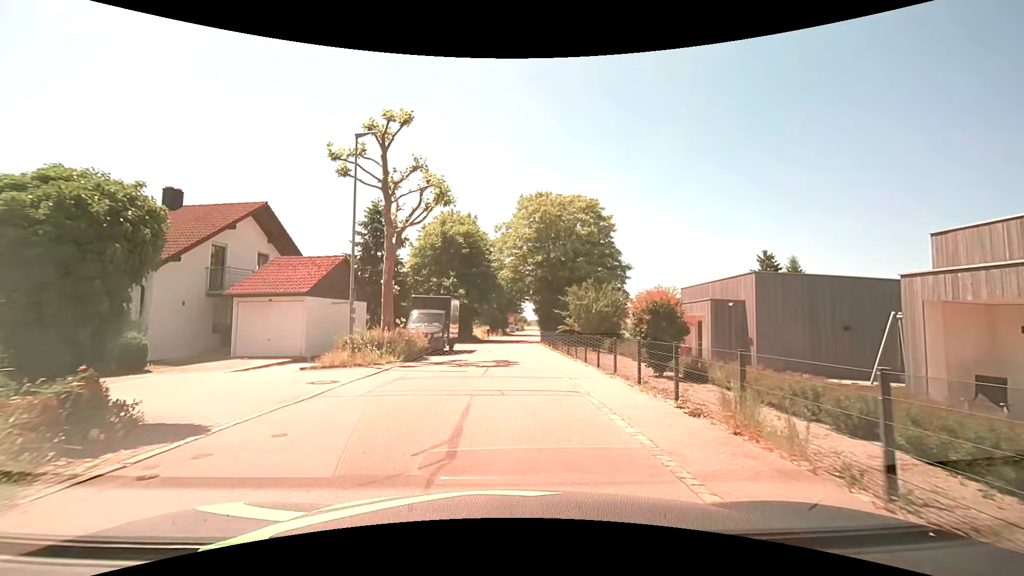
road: residential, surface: asphalt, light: Day
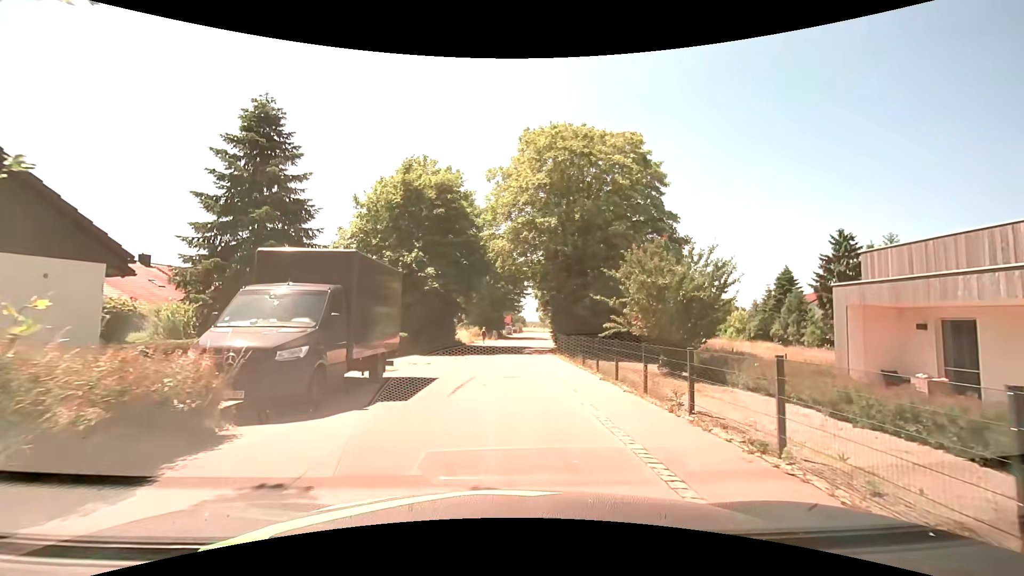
(-0.1, +16.3) m; +1°
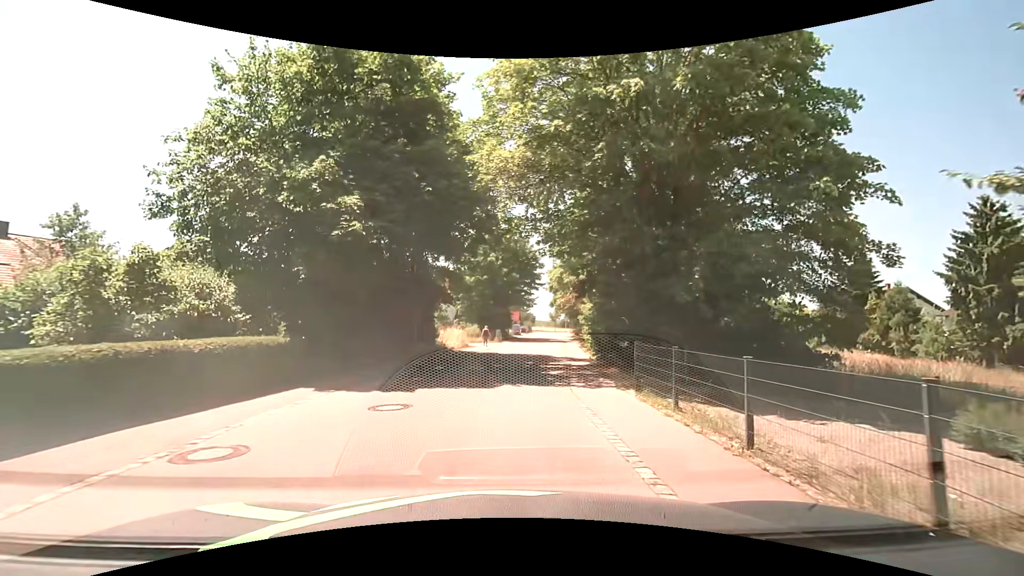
(-0.1, +14.7) m; -1°
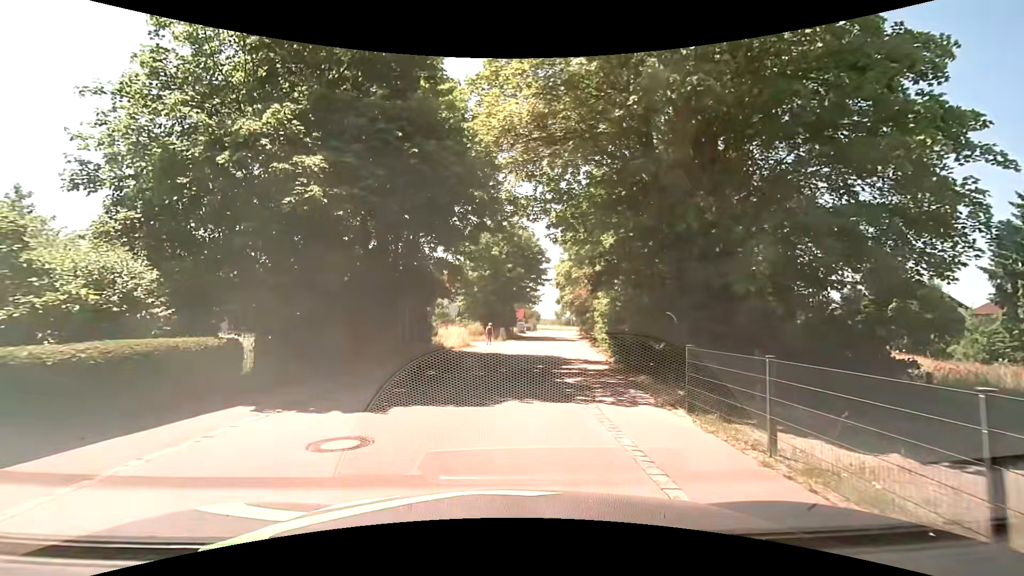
(0.0, +2.9) m; 0°
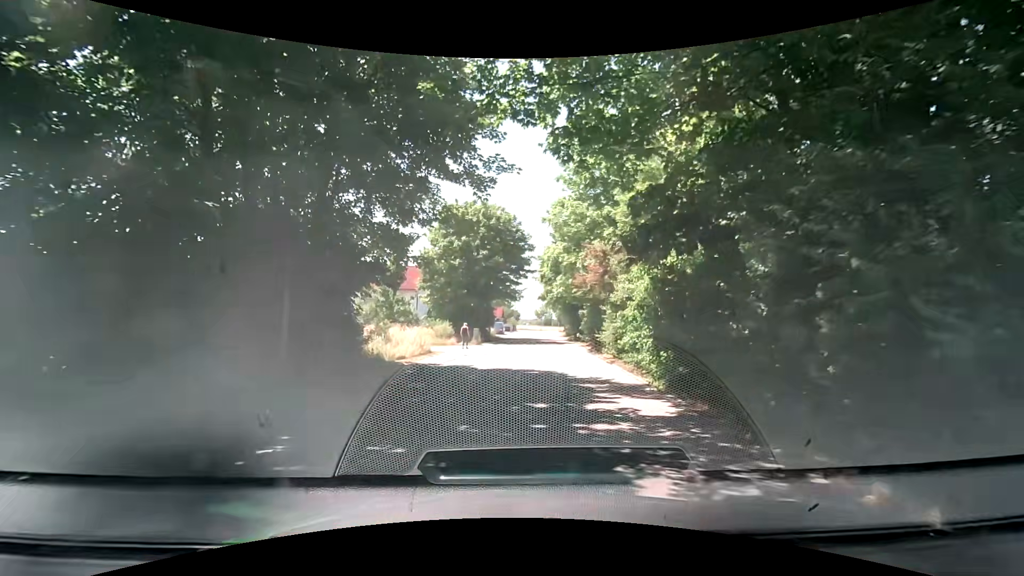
(+0.1, +8.9) m; +2°
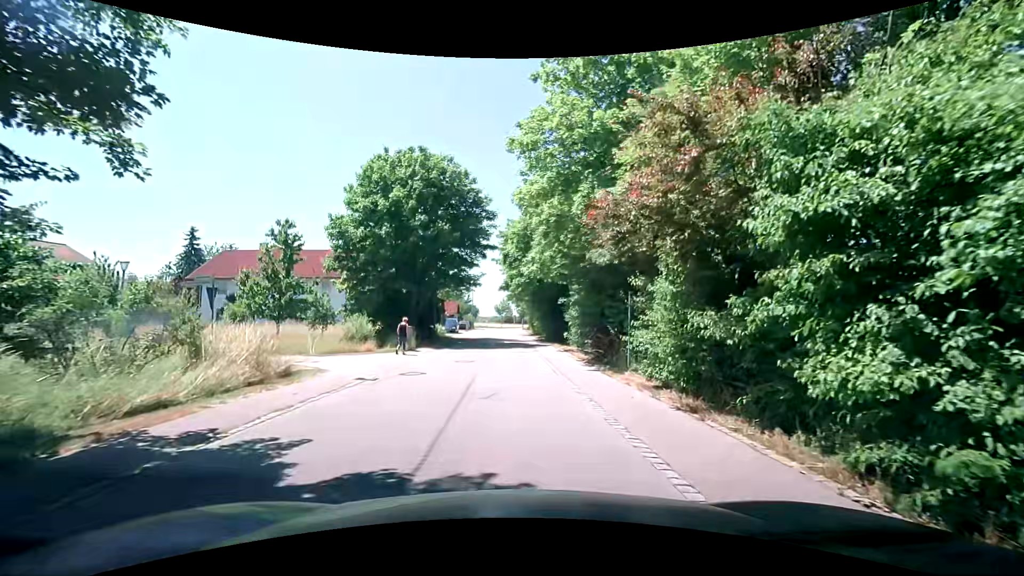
(+0.5, +12.4) m; +4°
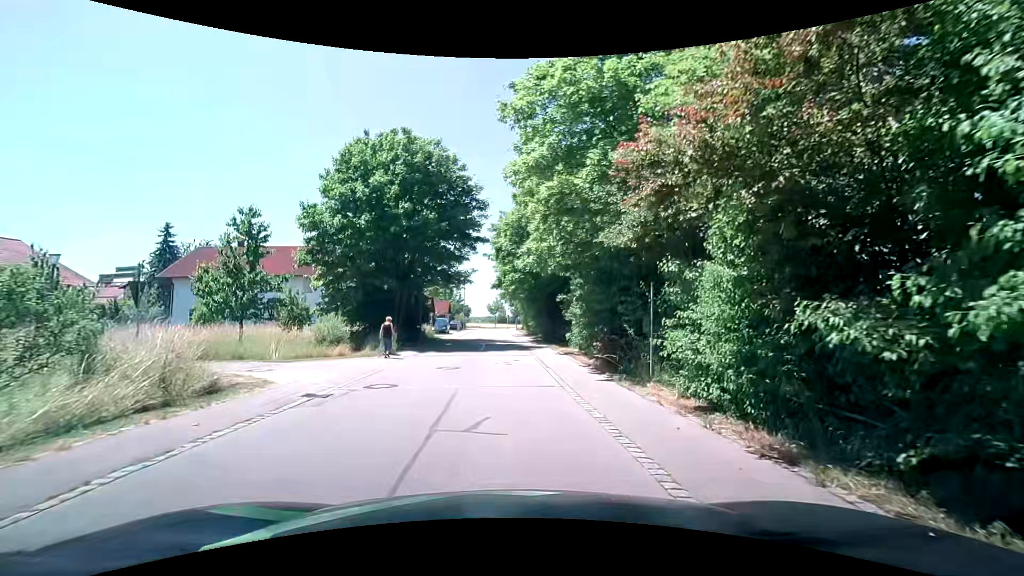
(0.0, +2.9) m; +2°
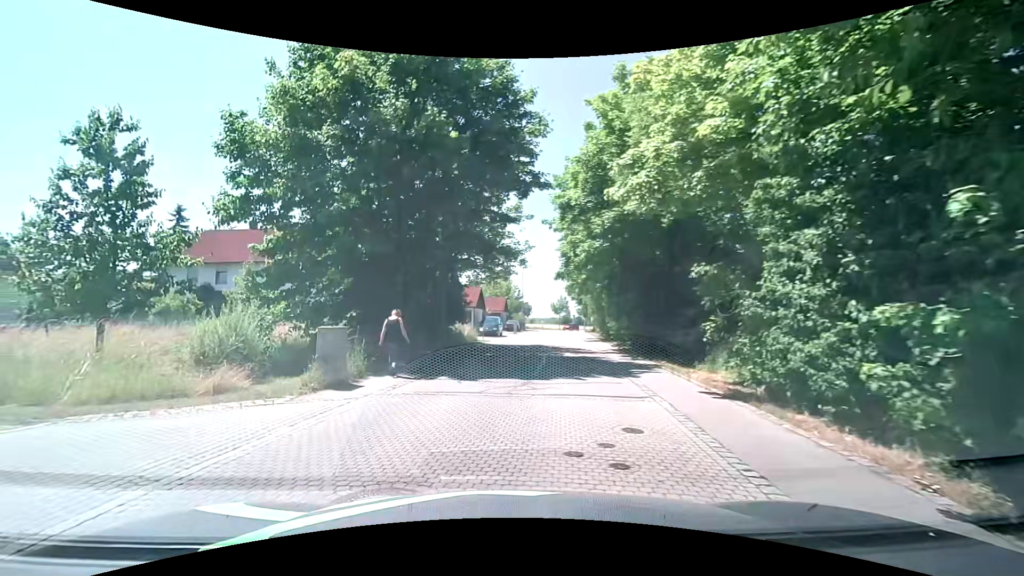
(-0.4, +12.3) m; -7°
